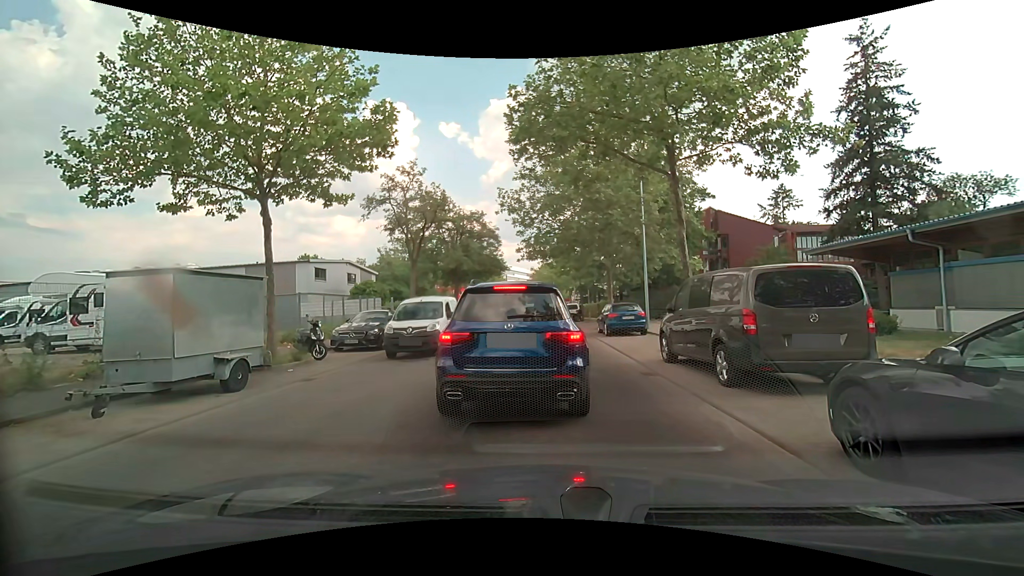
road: unclassified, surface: asphalt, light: Day
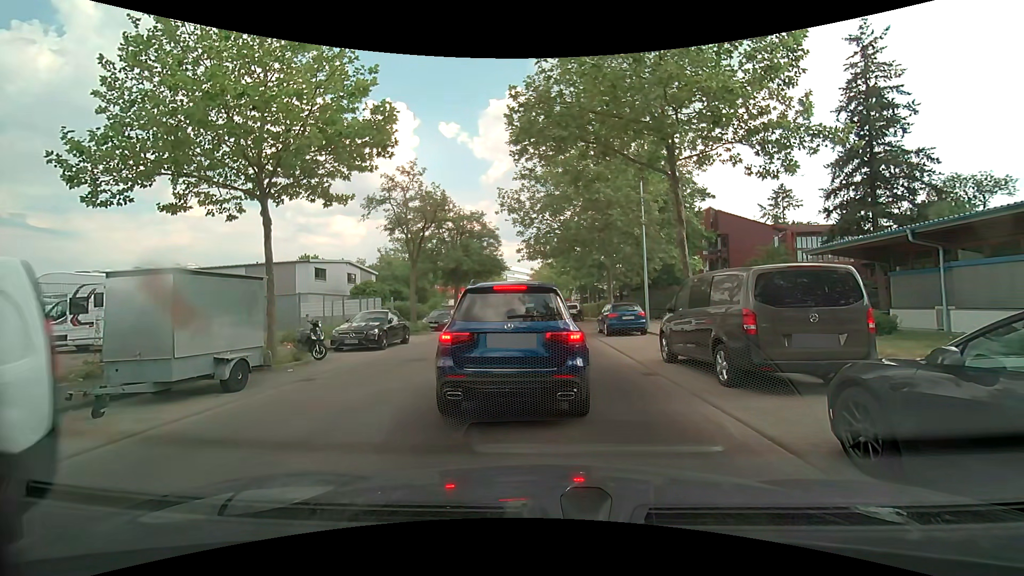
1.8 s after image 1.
(0.0, 0.0) m; 0°
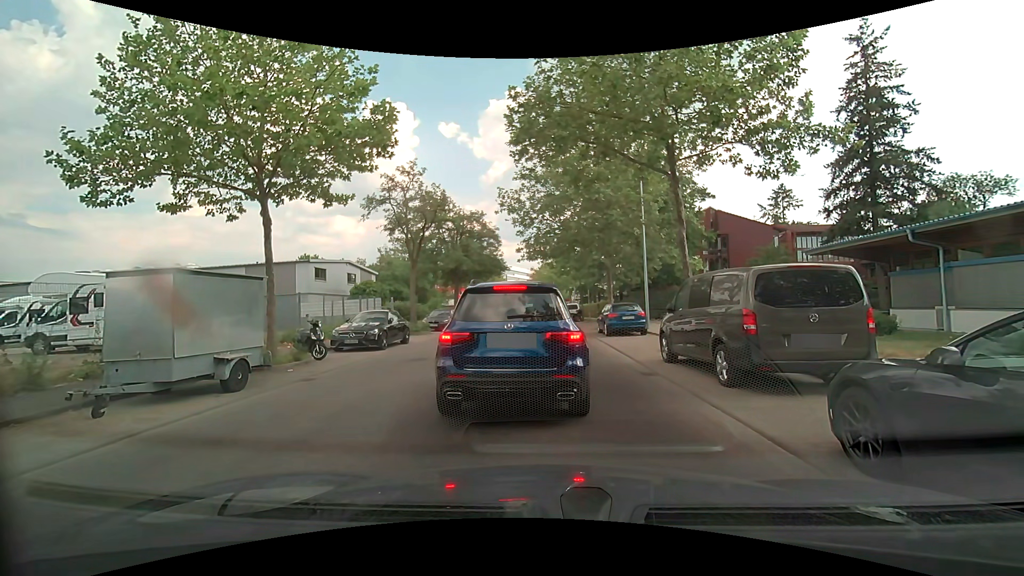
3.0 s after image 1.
(0.0, 0.0) m; 0°
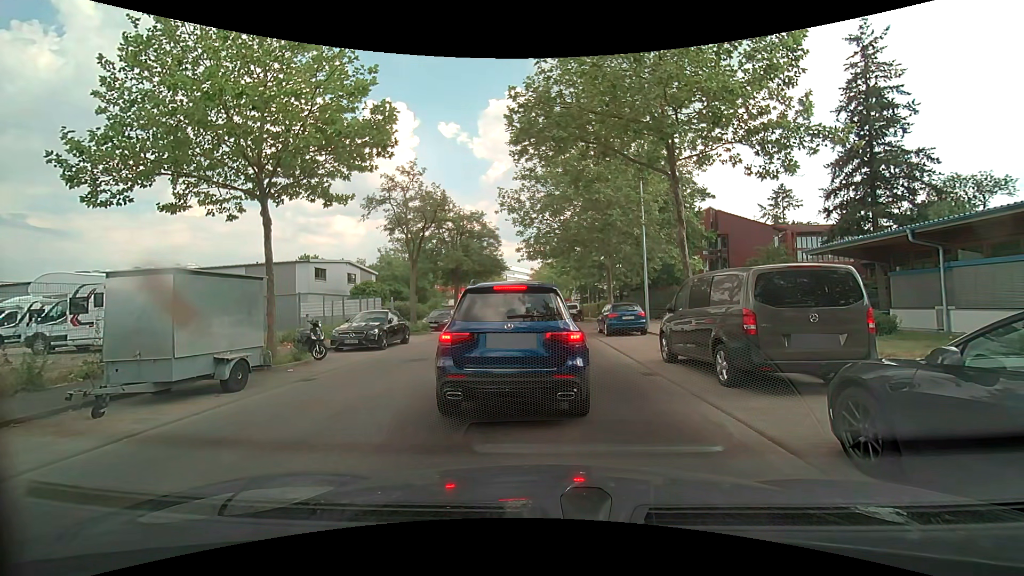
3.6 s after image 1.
(0.0, 0.0) m; 0°
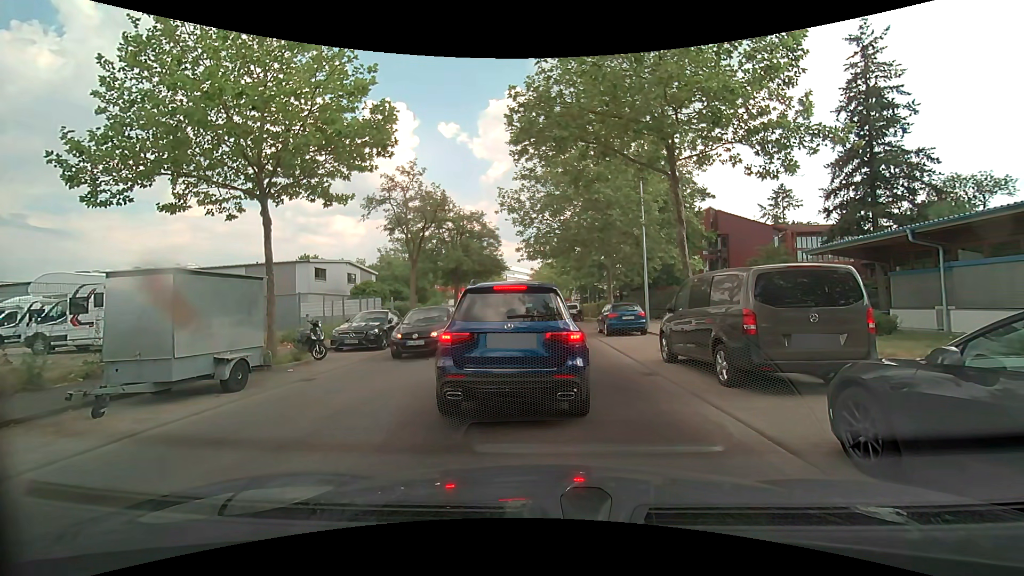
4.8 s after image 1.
(0.0, 0.0) m; 0°
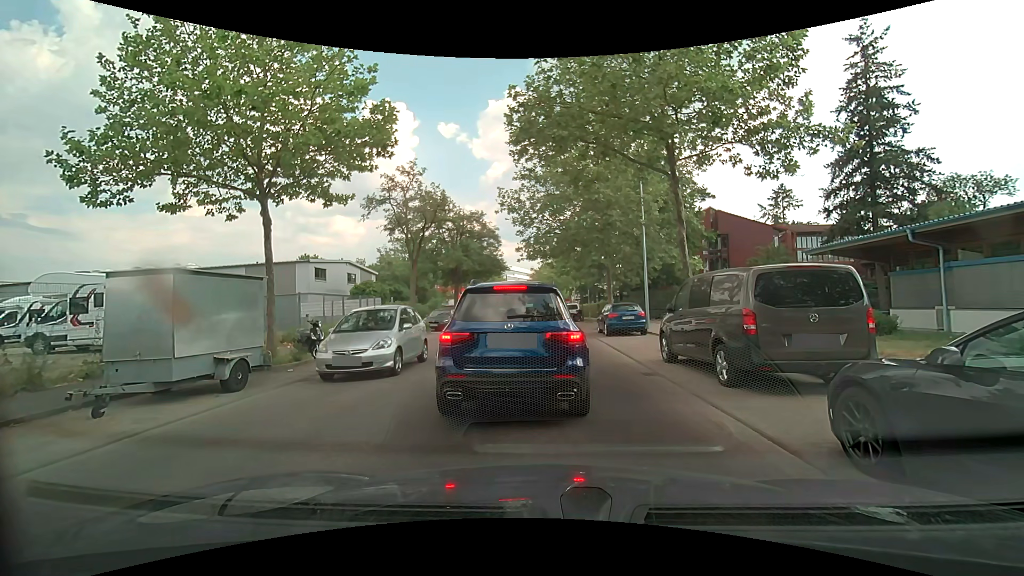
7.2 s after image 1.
(0.0, 0.0) m; 0°
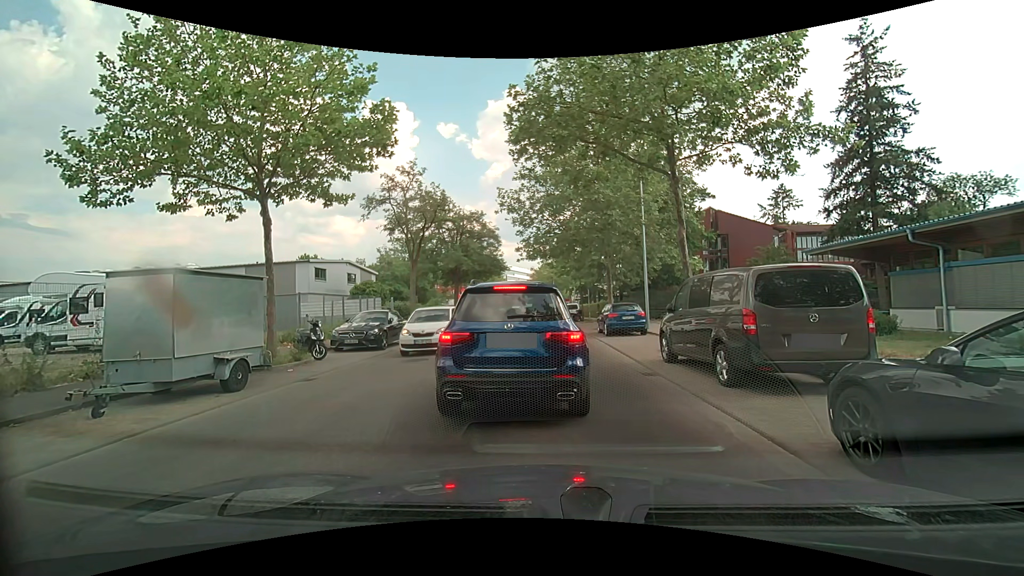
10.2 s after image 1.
(0.0, 0.0) m; 0°
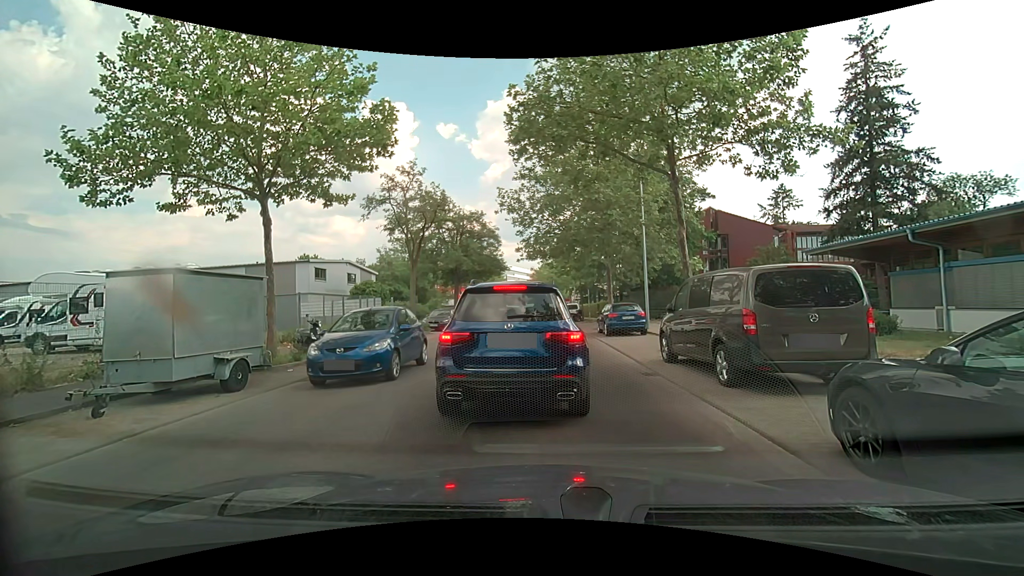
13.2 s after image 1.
(0.0, 0.0) m; 0°
